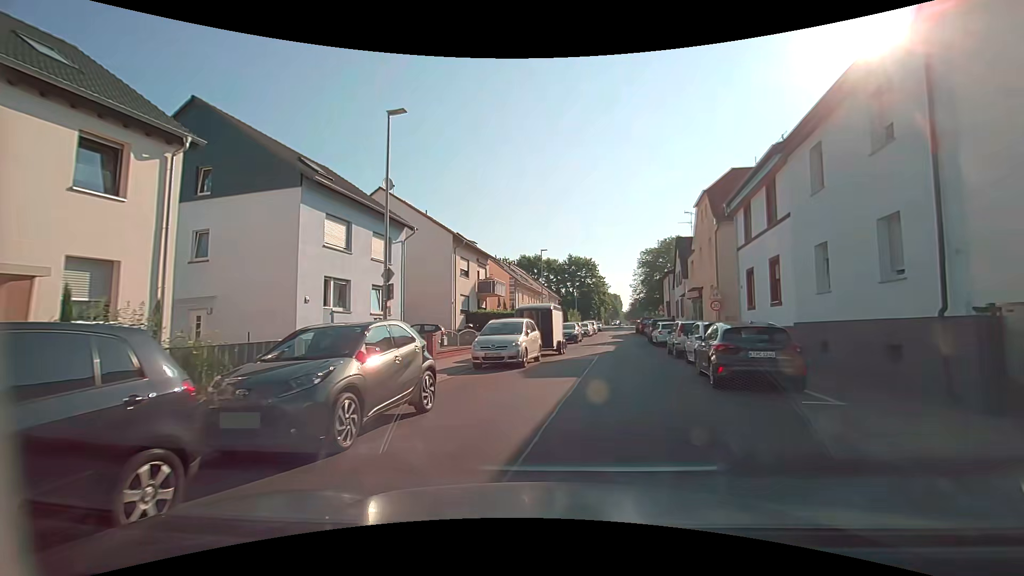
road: unclassified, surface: asphalt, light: Day
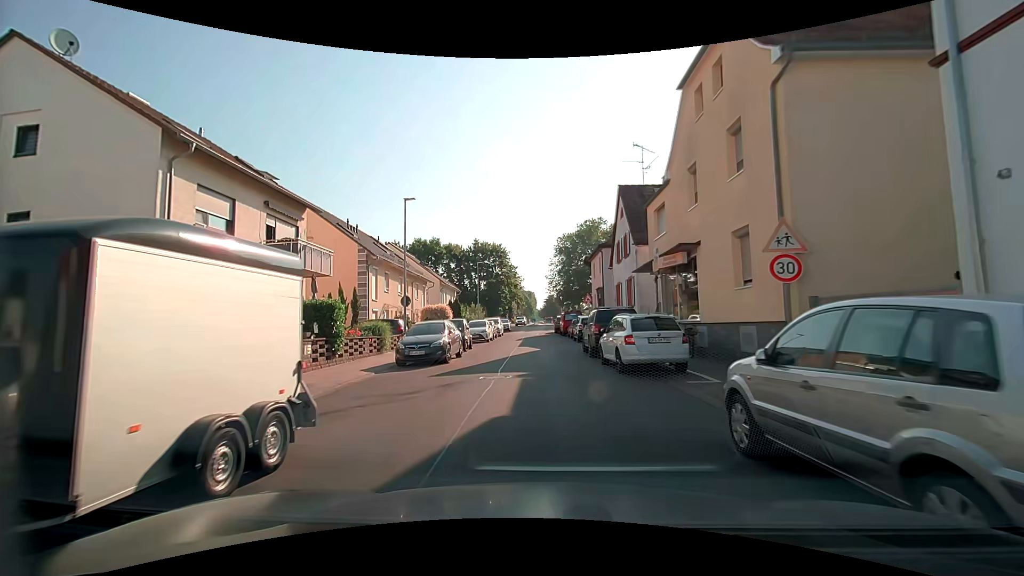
(+2.2, +19.0) m; +8°
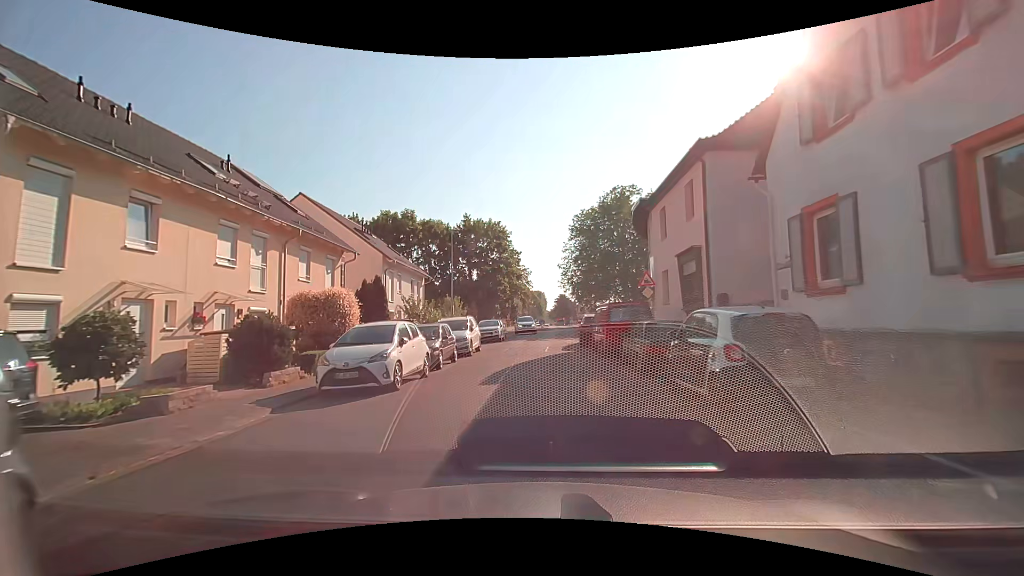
(-0.1, +22.4) m; 0°
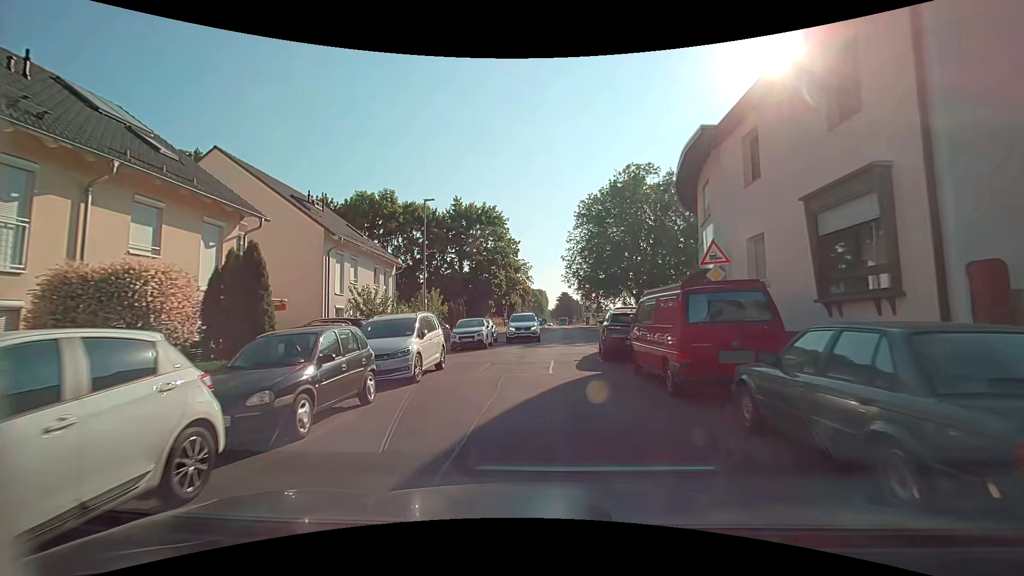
(-0.1, +9.0) m; 0°
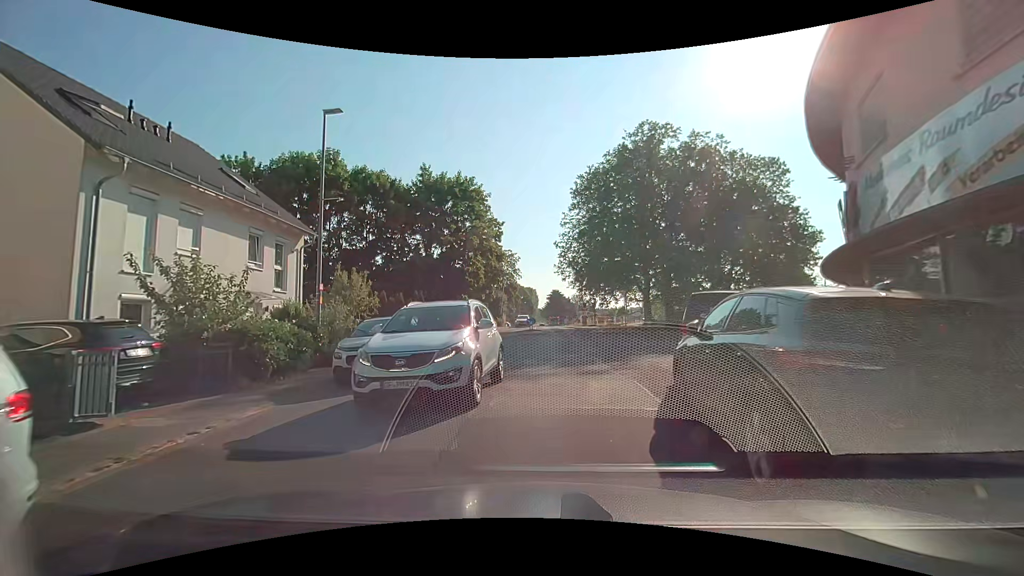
(0.0, +11.7) m; +1°
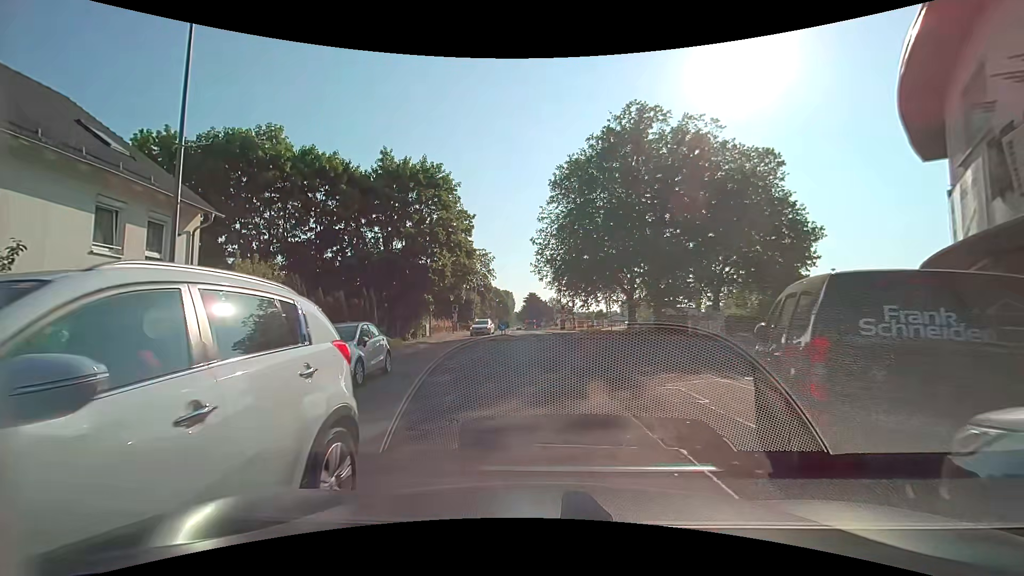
(+0.1, +4.9) m; +3°
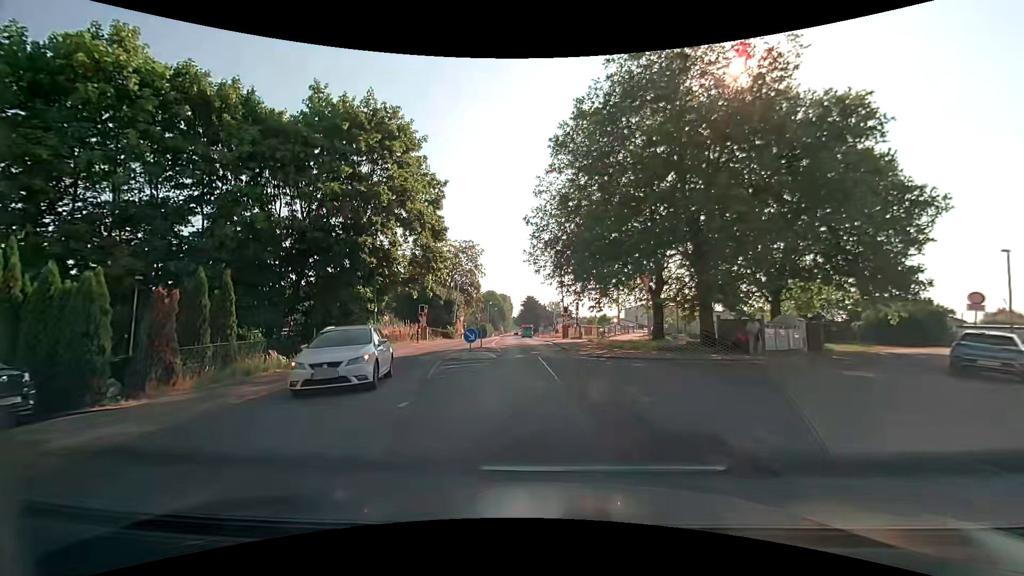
(+0.3, +13.1) m; 0°
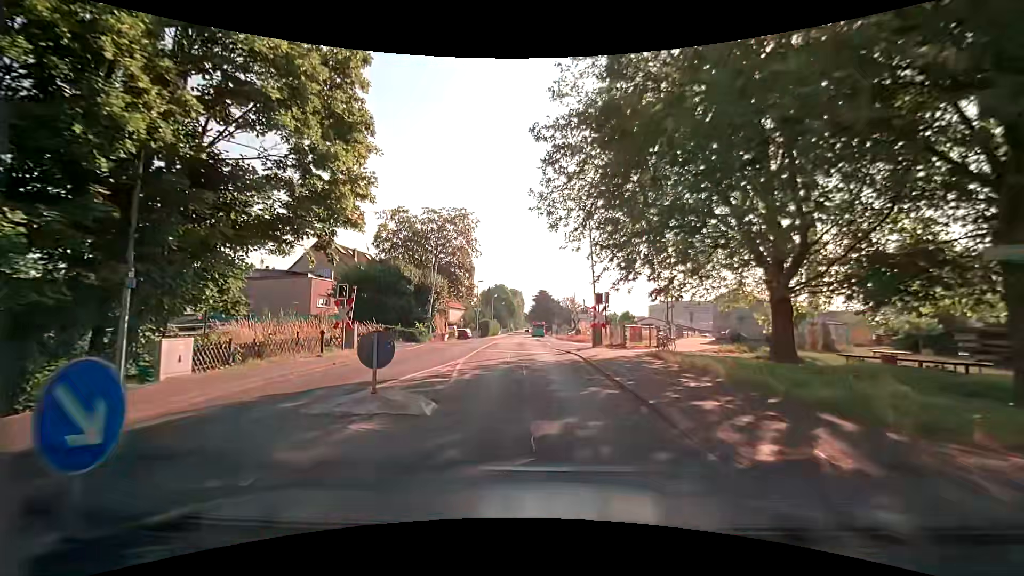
(-0.2, +17.8) m; -1°
(0, +10) (-1, +20) (-2, +30) (-2, +40) (-2, +50) (-3, +60) (-3, +70) (-4, +80) (-4, +90) (-5, +100) m
